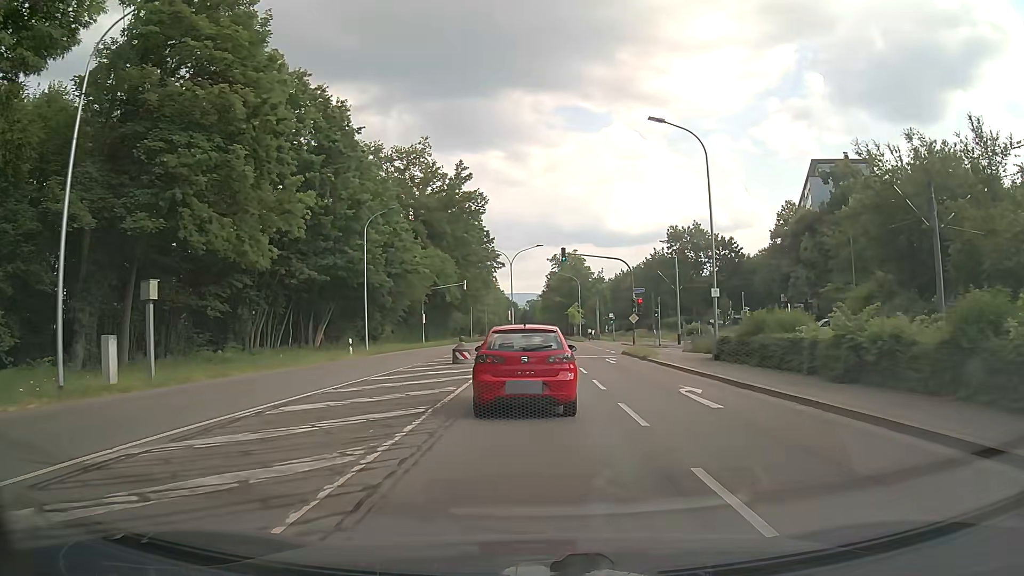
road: secondary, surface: asphalt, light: Day
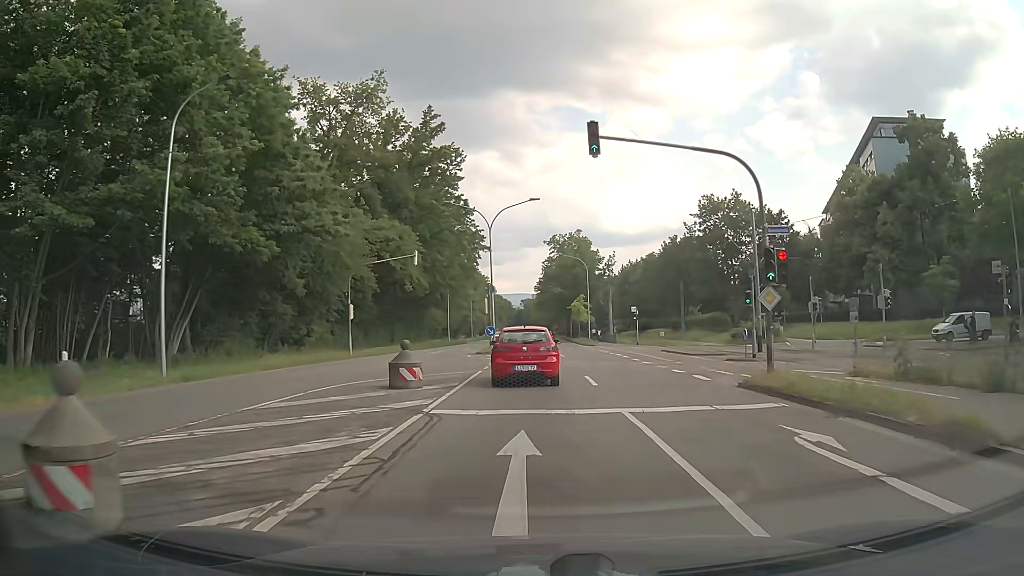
(-0.1, +24.4) m; -1°
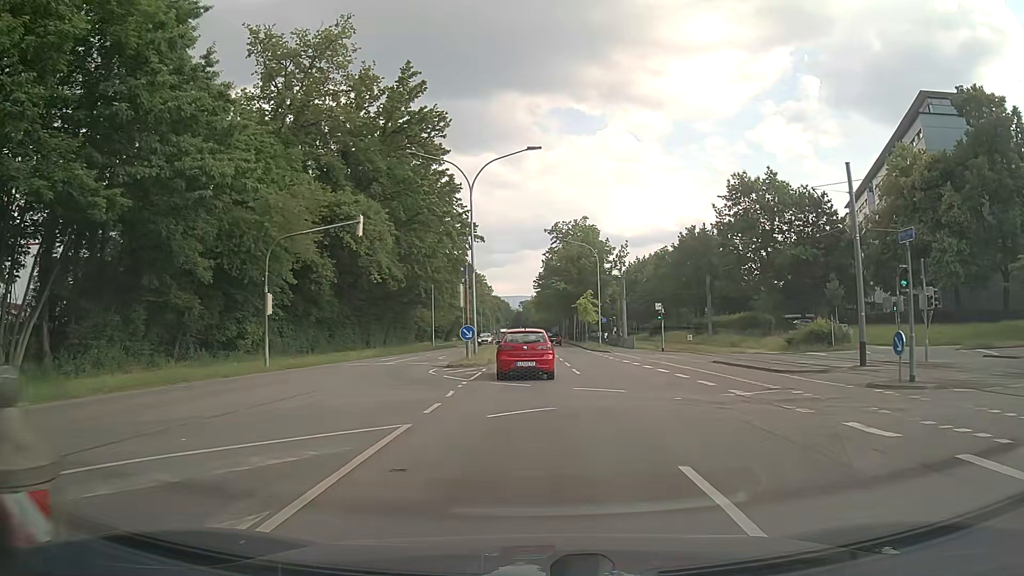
(+0.1, +13.1) m; 0°
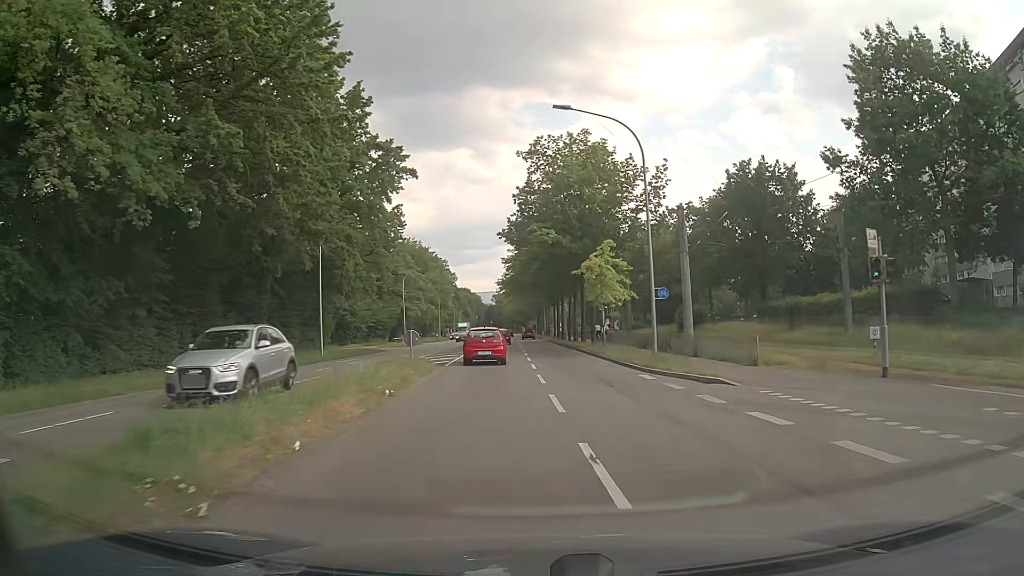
(+0.5, +35.1) m; +3°
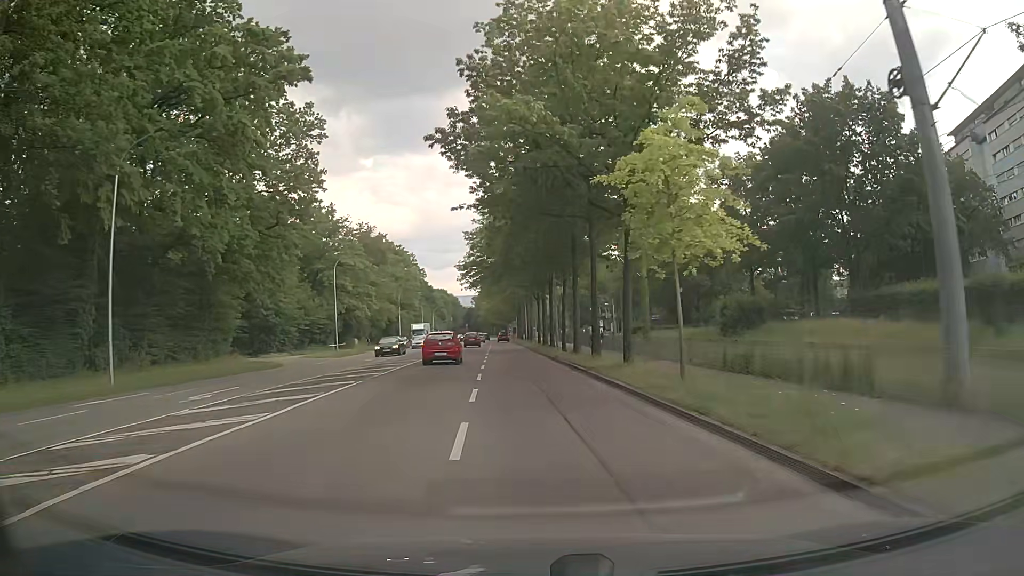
(+0.3, +22.2) m; +1°
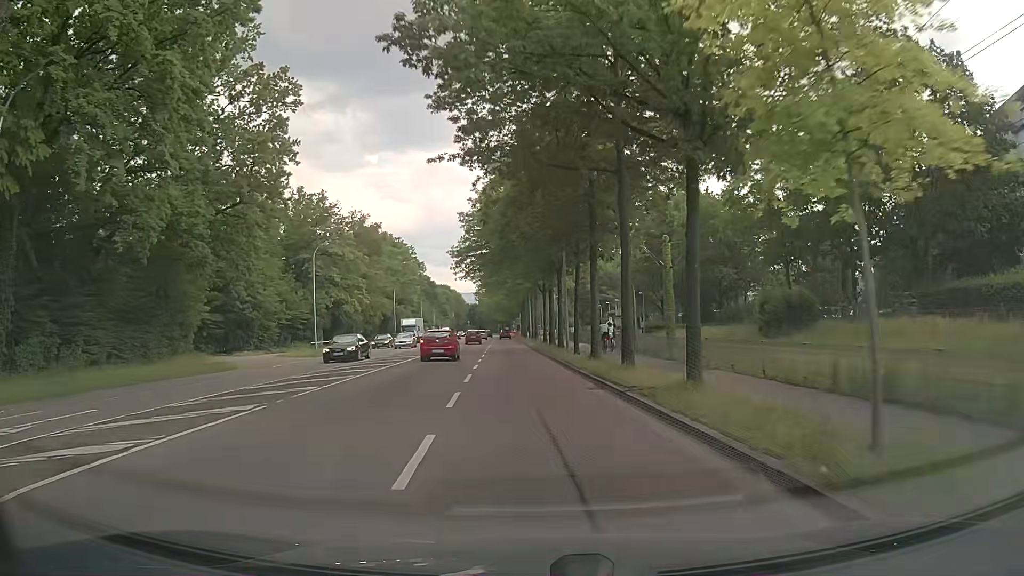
(0.0, +7.5) m; -1°
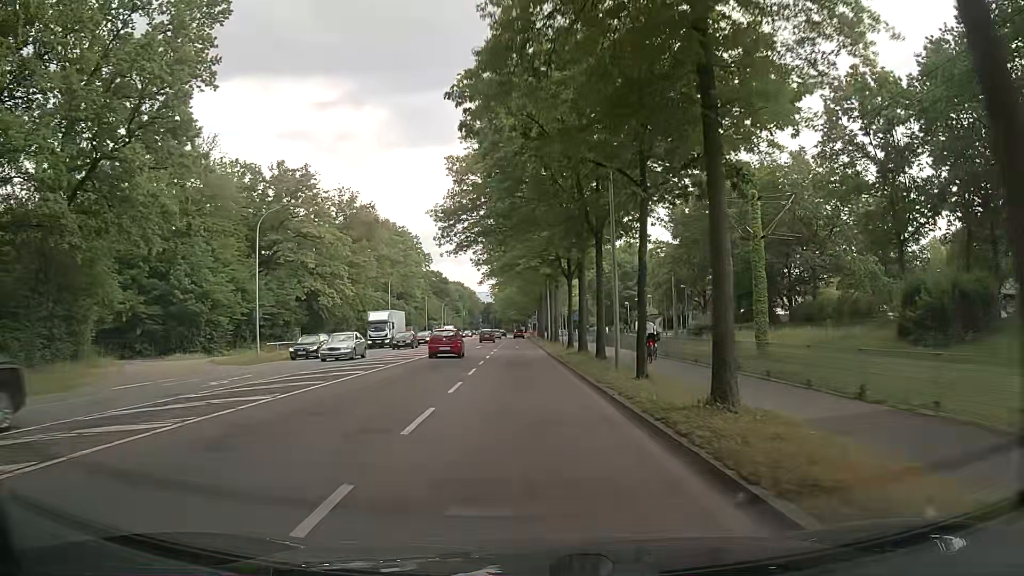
(-0.1, +14.9) m; 0°
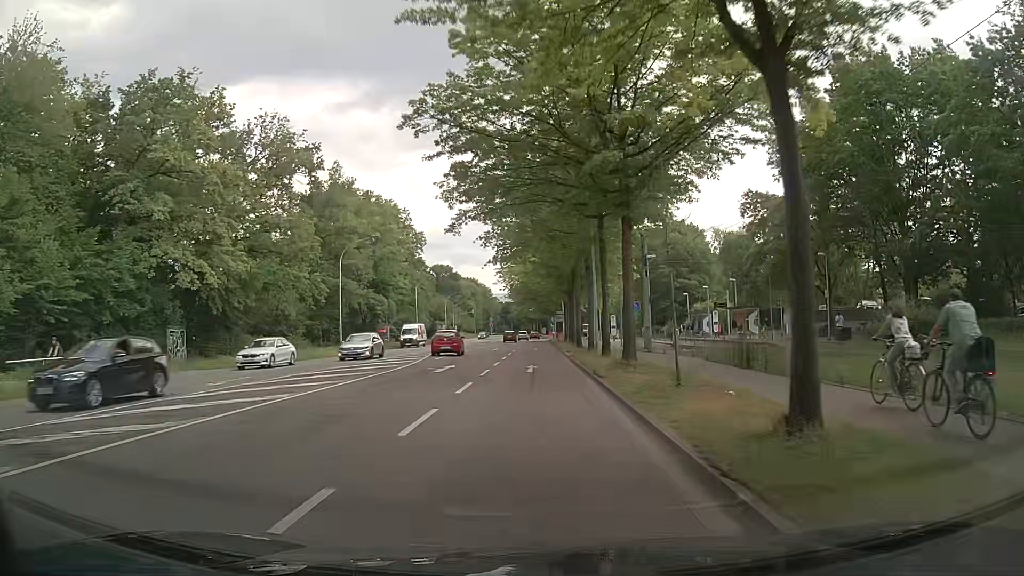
(-0.9, +30.3) m; -3°
(0, +10) (0, +20) (0, +30) (0, +40) (0, +50) (0, +60) (0, +70) (+1, +80) (+1, +90) (+1, +100) m
